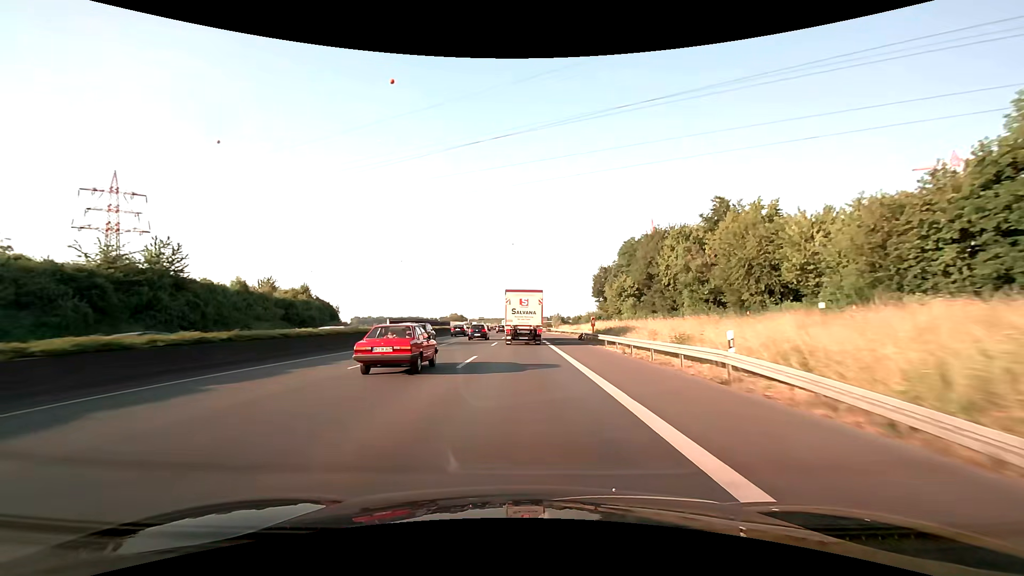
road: motorway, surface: asphalt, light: Day
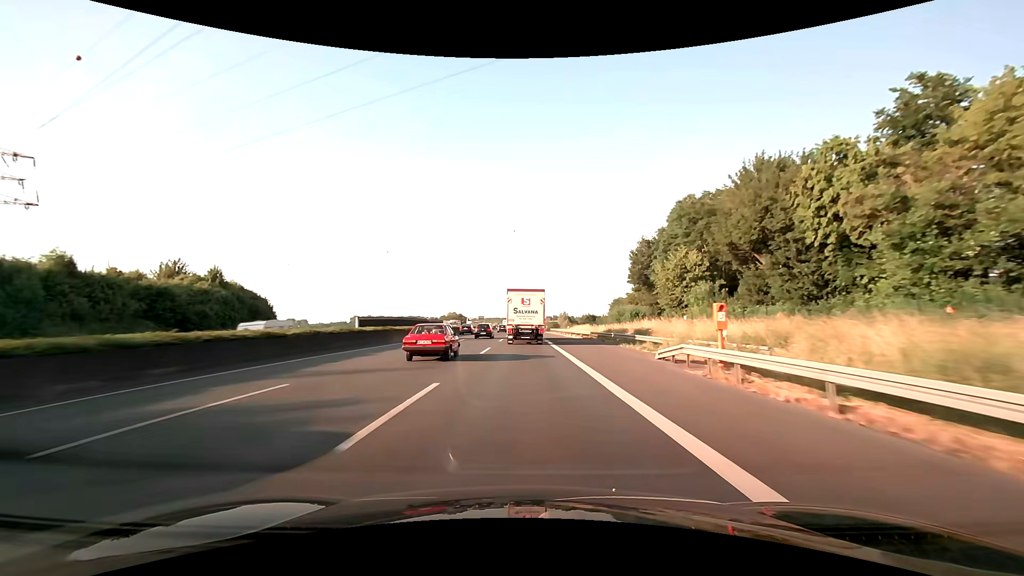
(-0.1, +28.2) m; 0°
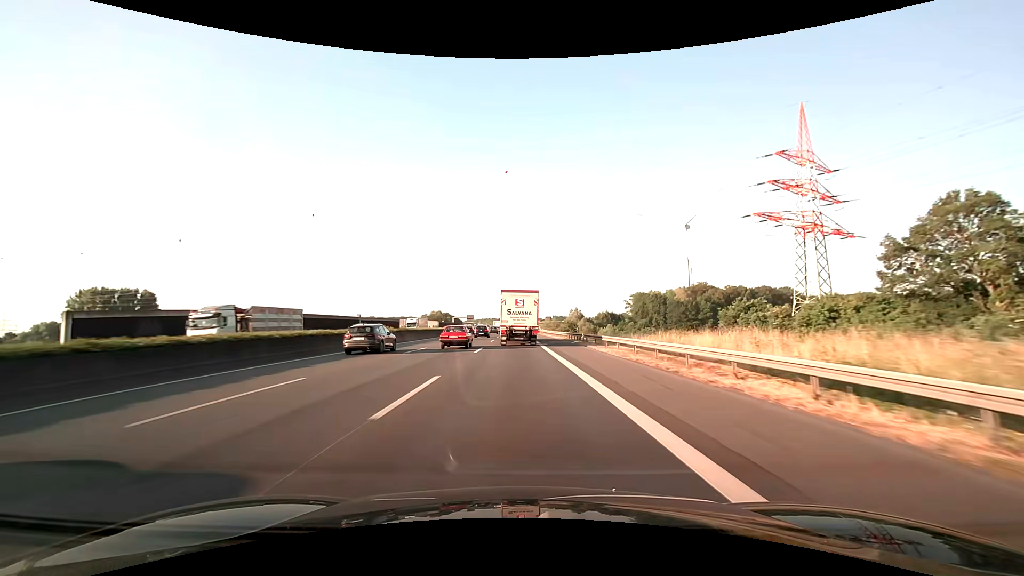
(+0.1, +70.2) m; 0°
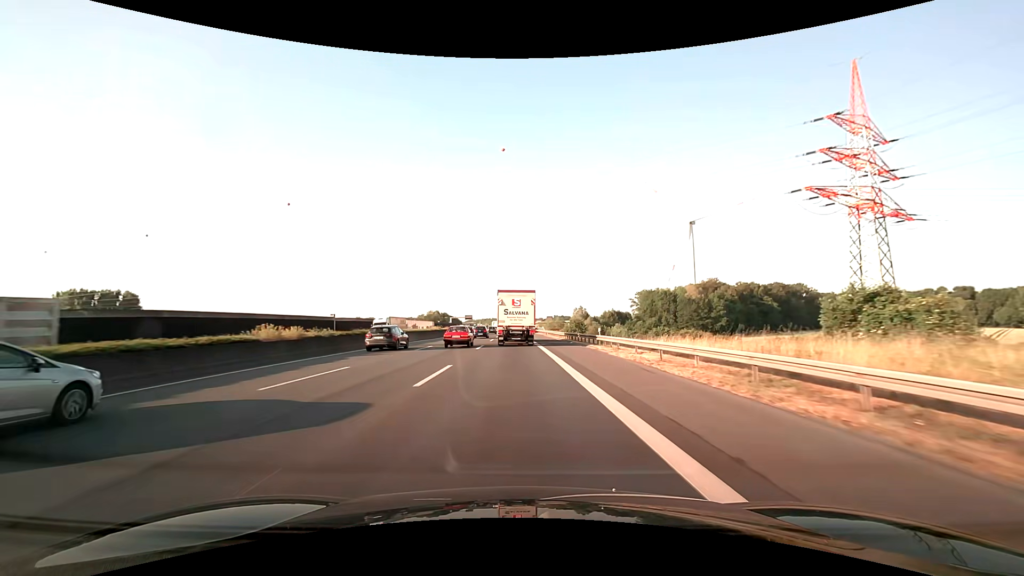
(0.0, +14.0) m; 0°
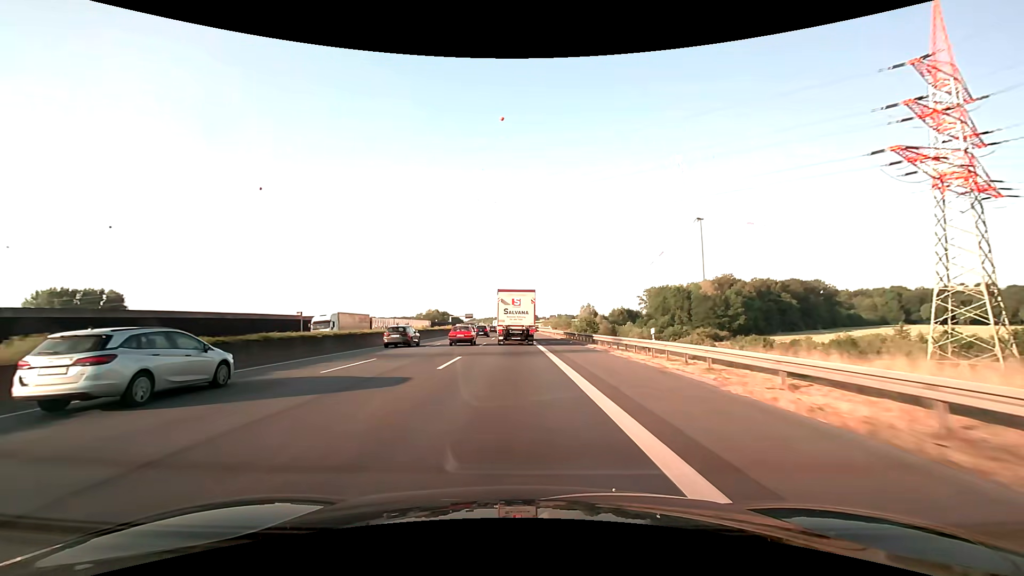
(0.0, +13.9) m; 0°
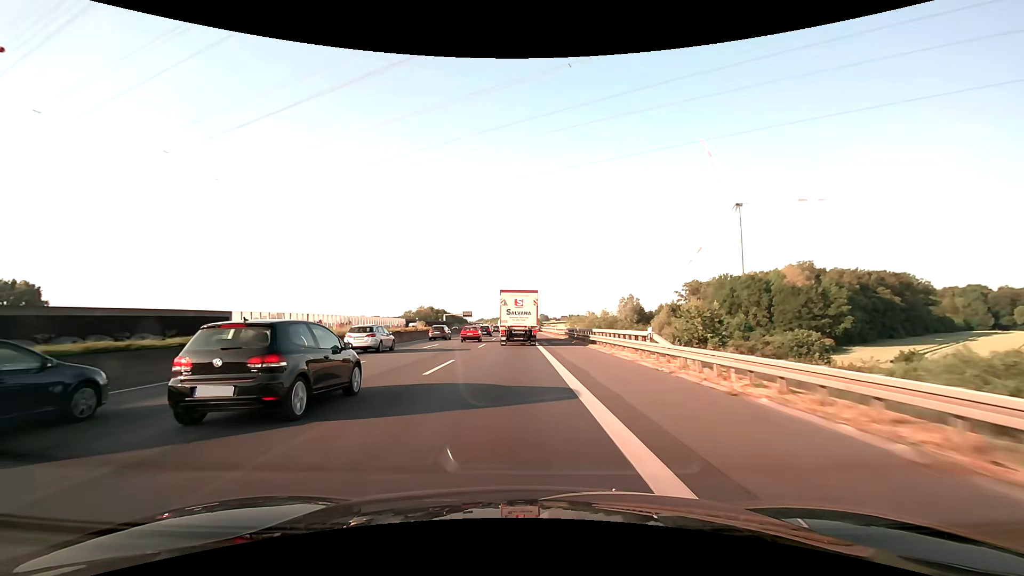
(-0.8, +55.7) m; -1°
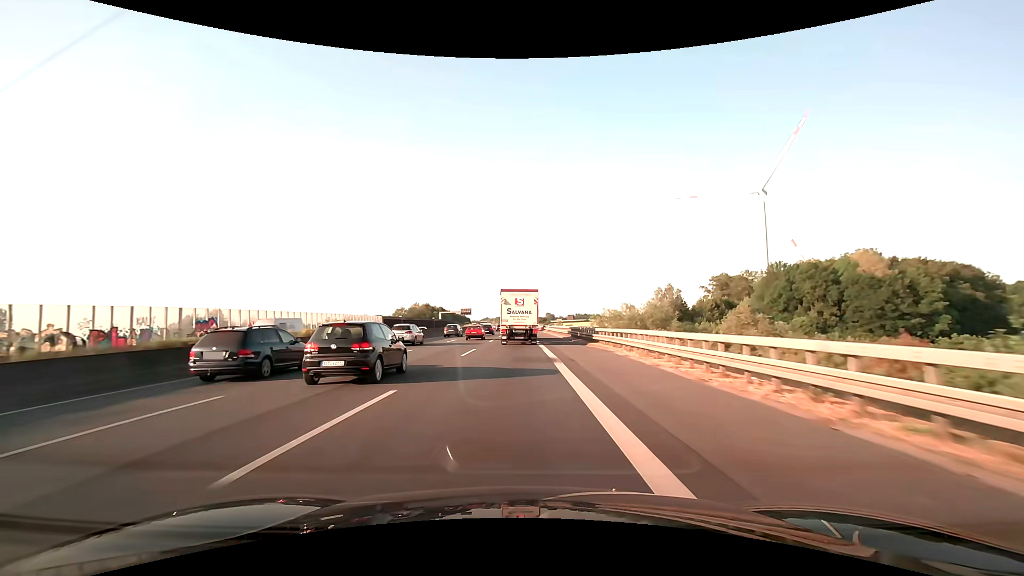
(-0.2, +27.8) m; -1°
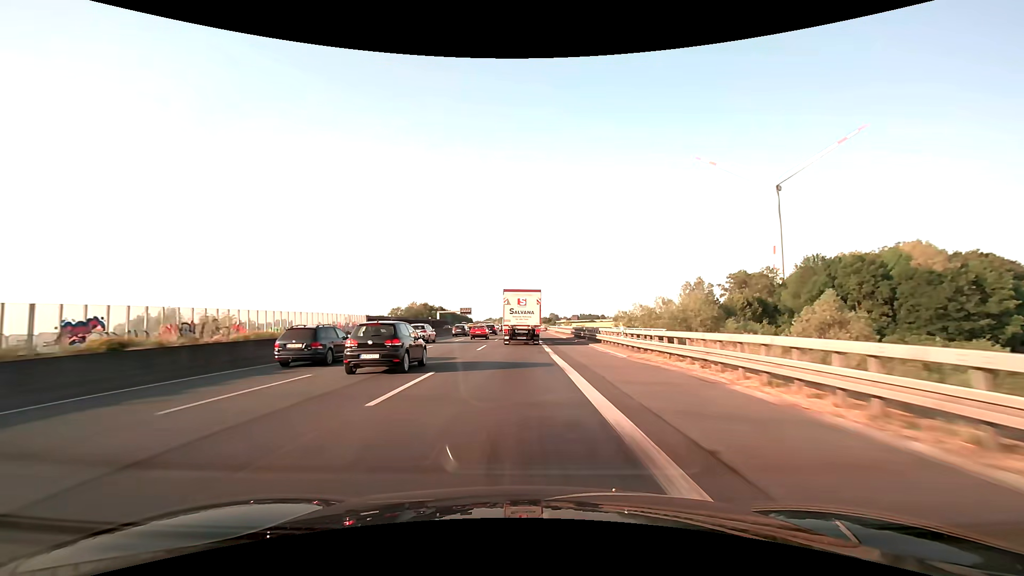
(-0.1, +13.9) m; 0°
(0, +10) (0, +20) (0, +30) (0, +40) (0, +50) (0, +60) (0, +70) (-1, +80) (-1, +90) (-1, +100) m
